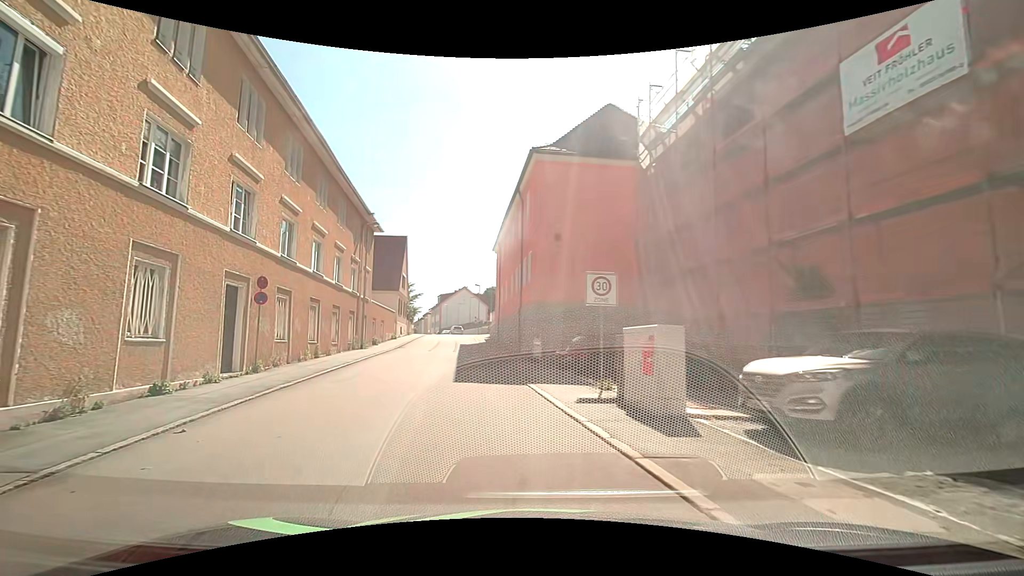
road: residential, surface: asphalt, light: Day
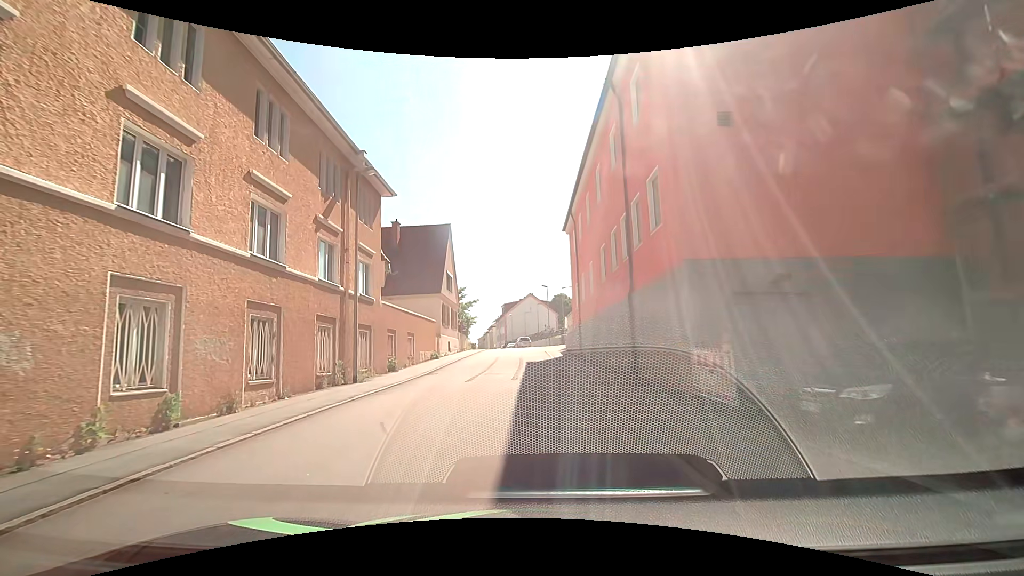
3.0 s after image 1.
(-1.6, +14.3) m; -8°
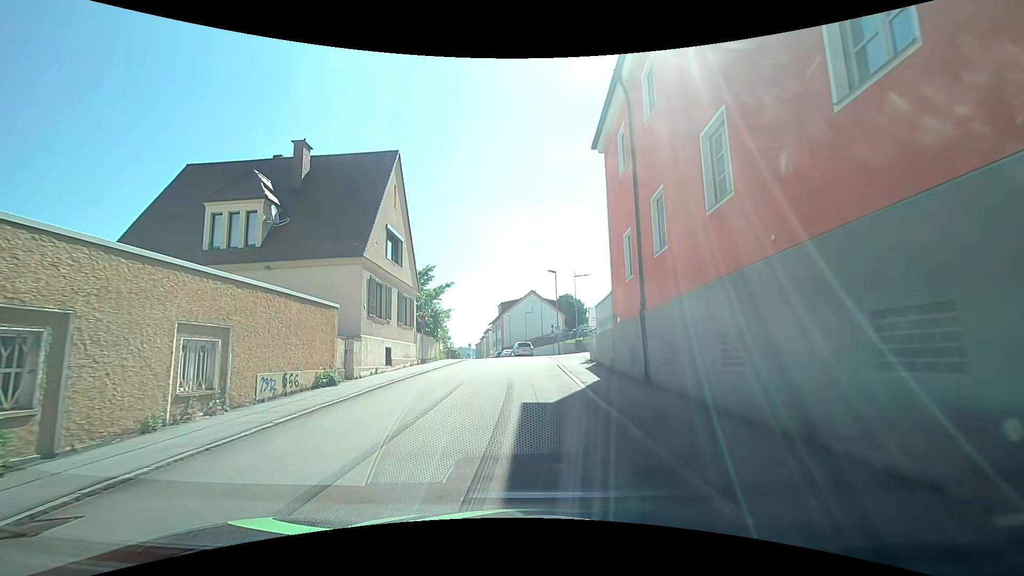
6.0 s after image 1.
(+0.1, +18.1) m; -1°
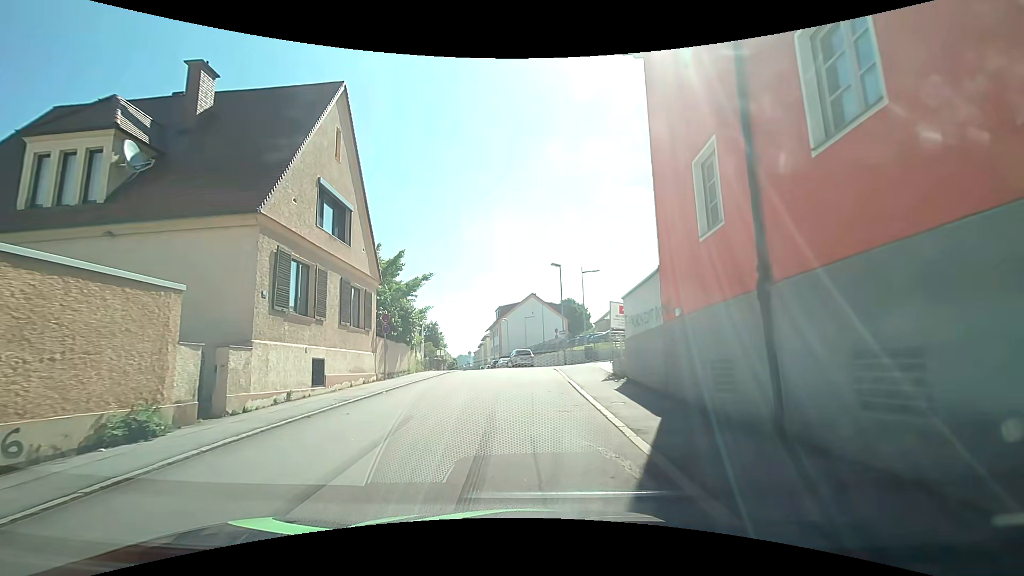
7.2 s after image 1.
(+0.2, +7.8) m; +2°
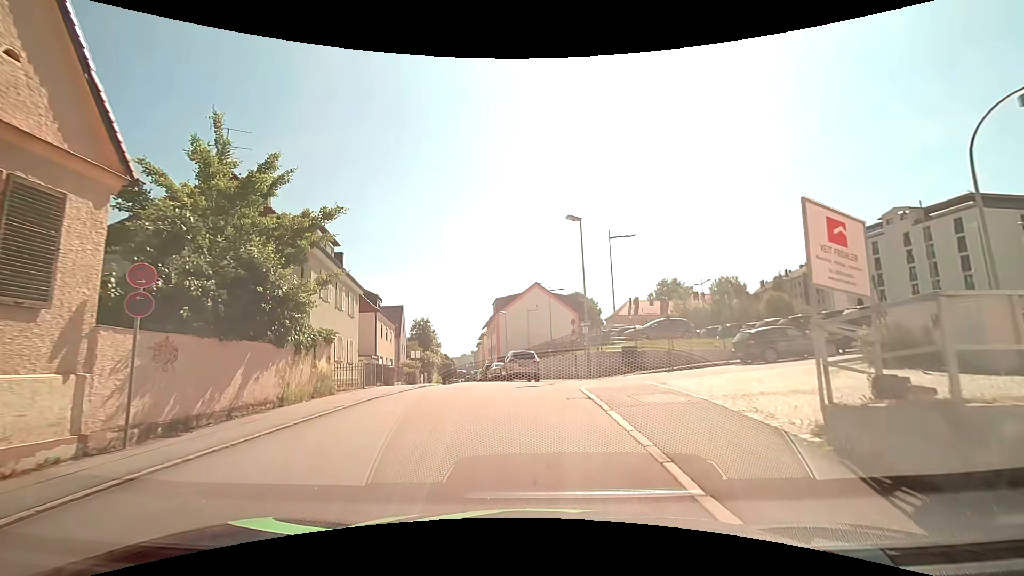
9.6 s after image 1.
(-0.1, +14.4) m; -1°
(0, +10) (-2, +20) (-4, +30) (-5, +40) (-7, +49) (-9, +59) (-10, +69) (-12, +79) (-14, +89) (-15, +99) m
